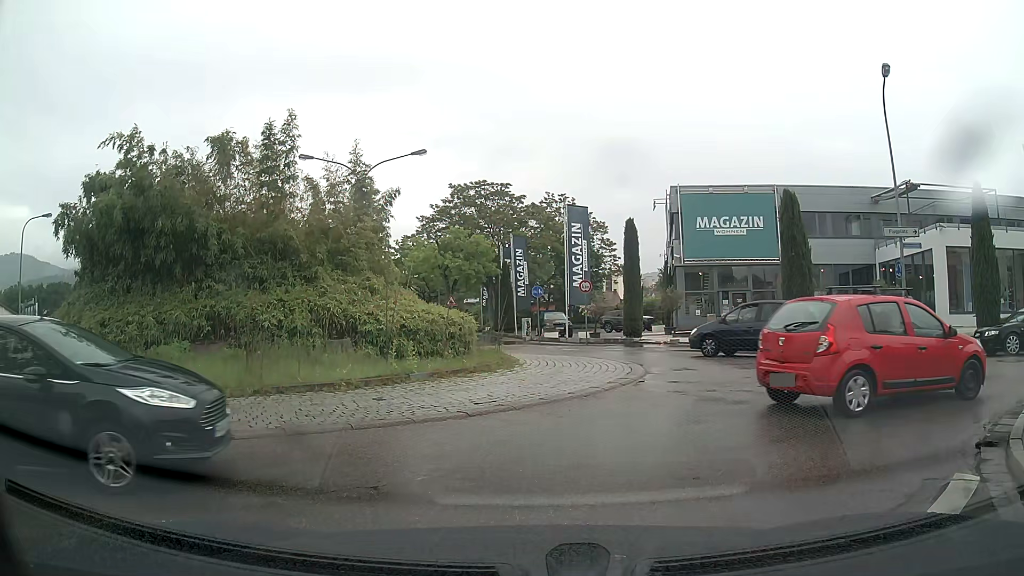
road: tertiary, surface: asphalt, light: Day
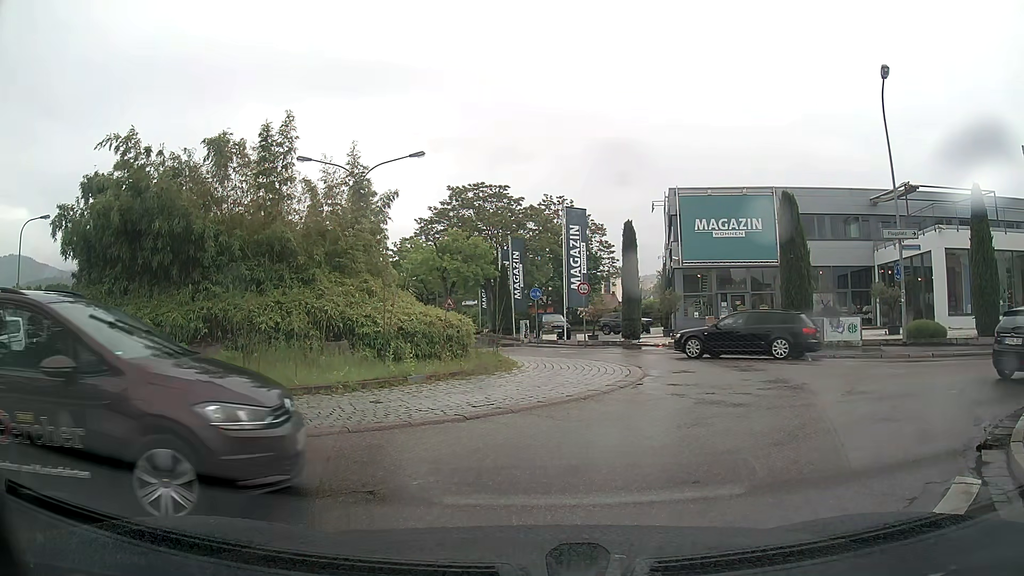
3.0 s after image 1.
(0.0, +0.1) m; 0°
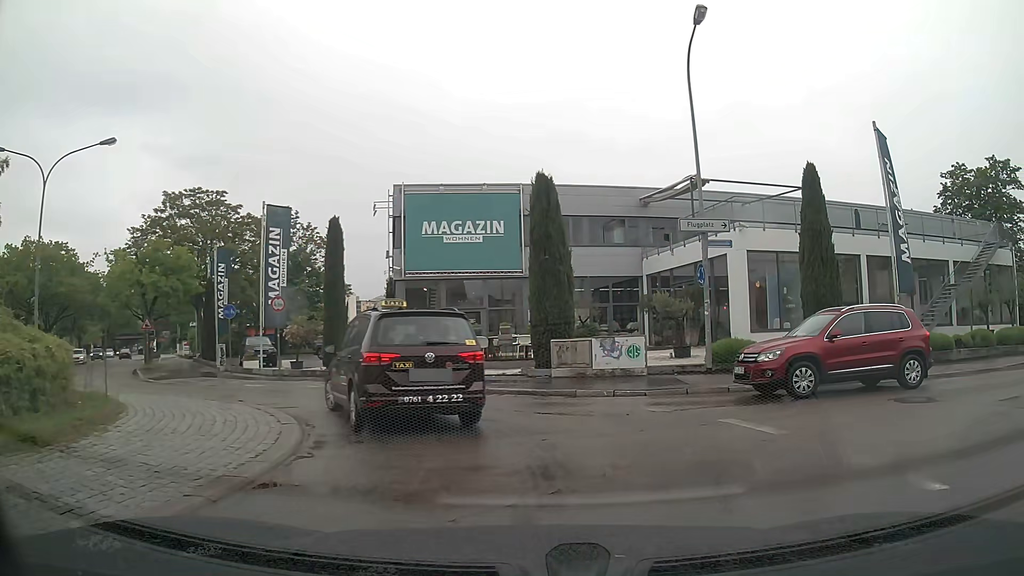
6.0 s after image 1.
(+2.0, +6.6) m; +27°
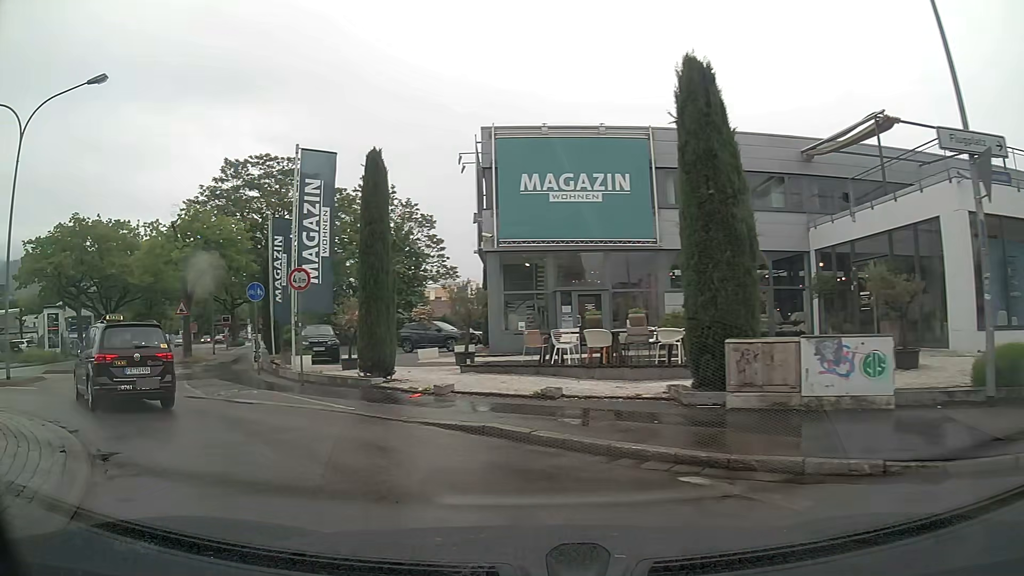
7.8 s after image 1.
(-0.2, +8.3) m; -12°
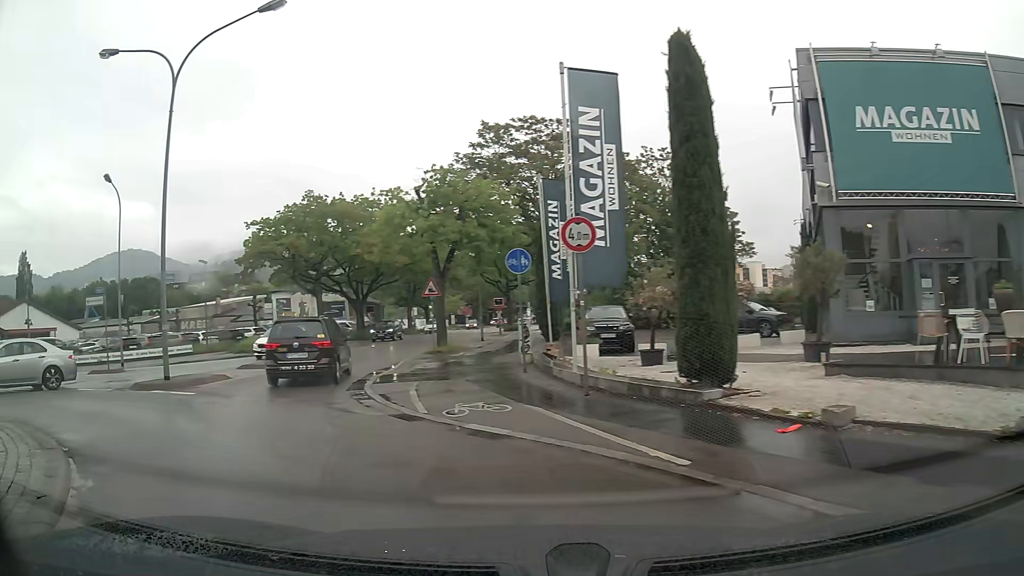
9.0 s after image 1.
(-1.2, +5.8) m; -24°
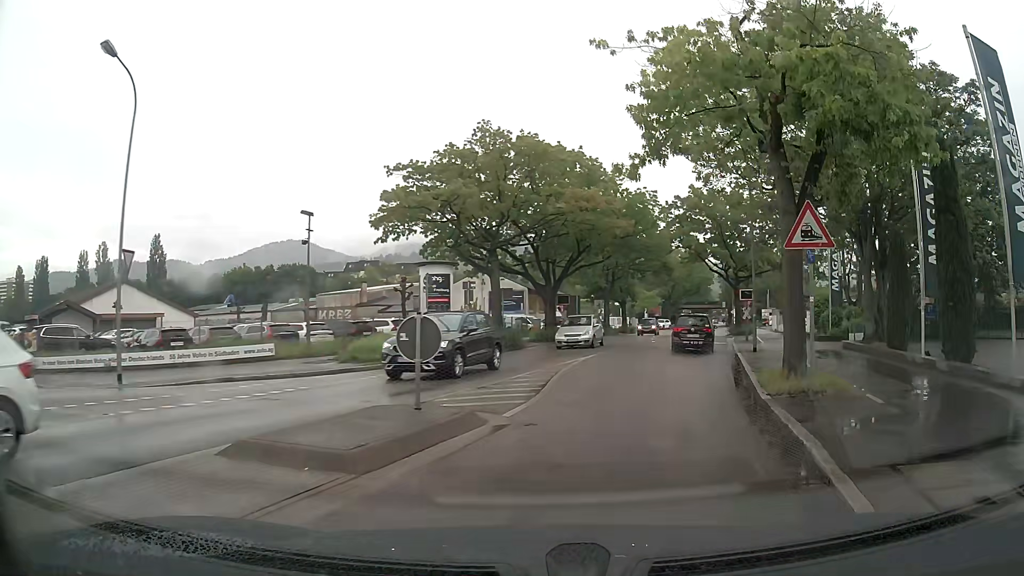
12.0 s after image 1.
(-4.9, +16.4) m; -12°
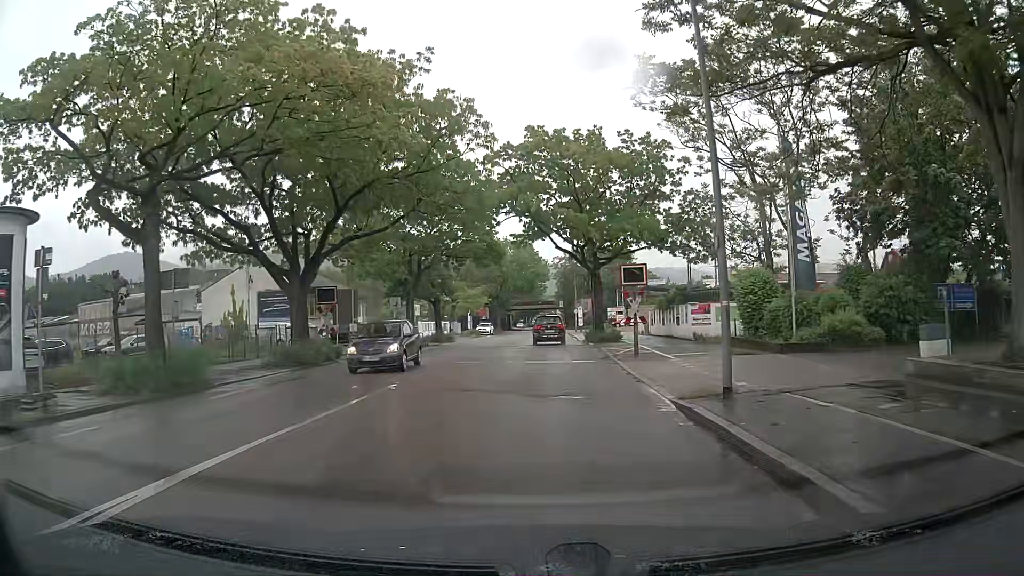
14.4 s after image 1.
(+3.0, +17.8) m; +14°
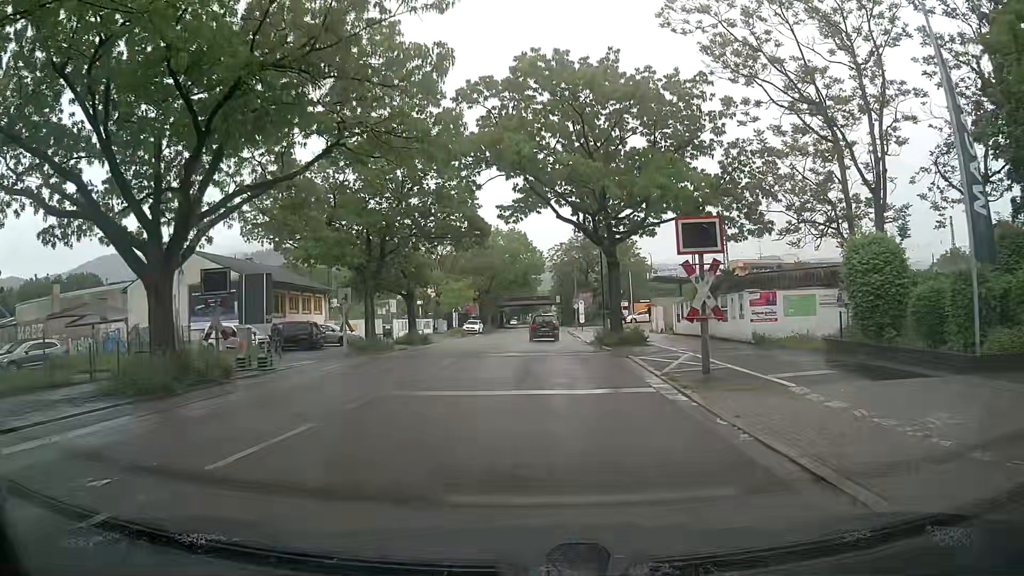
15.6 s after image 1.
(-0.1, +10.2) m; 0°
(0, +10) (0, +20) (0, +30) (0, +40) (0, +50) (0, +60) (0, +70) (0, +80) (0, +90) (0, +100) m
